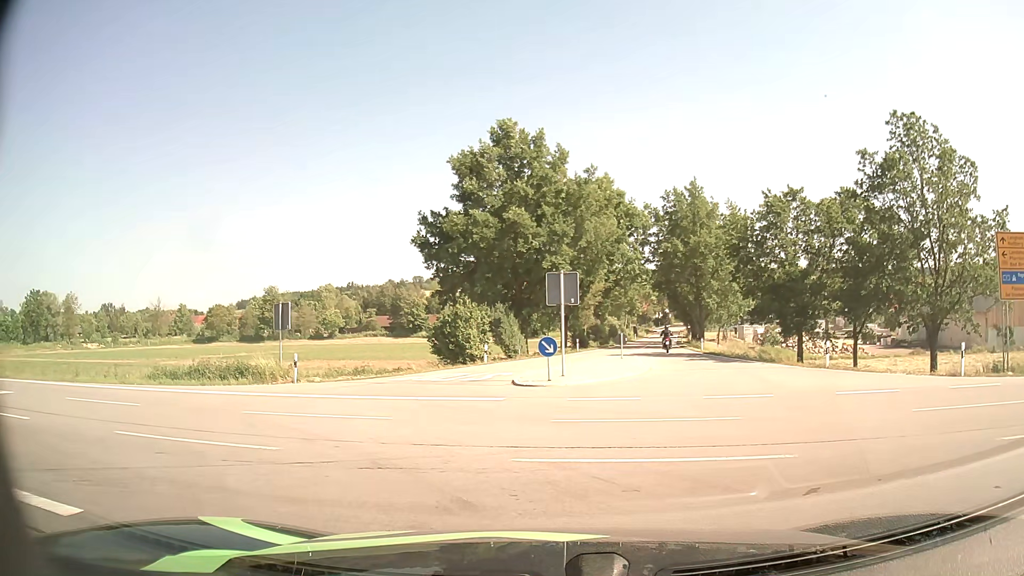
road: tertiary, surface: asphalt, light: Day
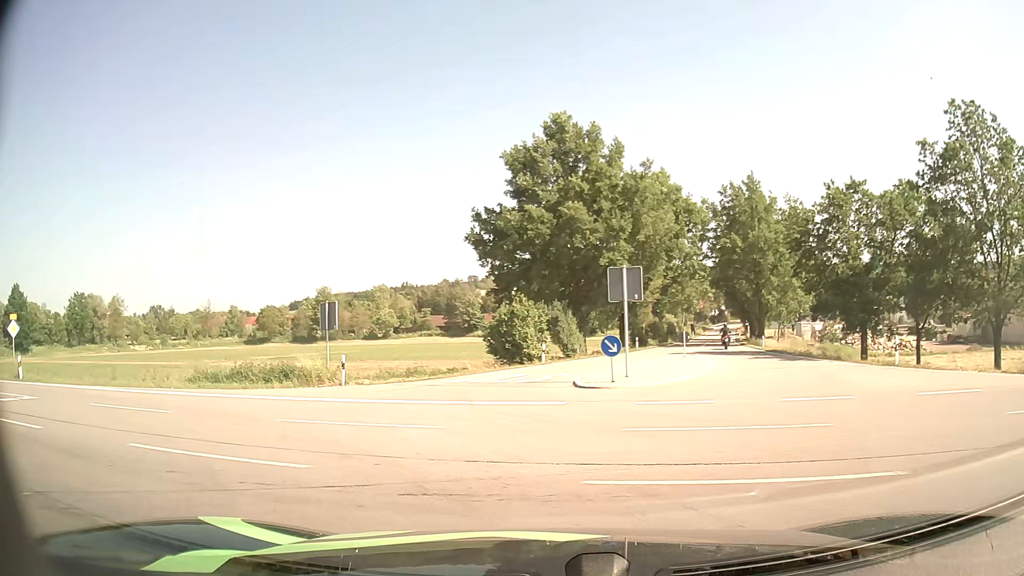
(0.0, +1.3) m; -3°
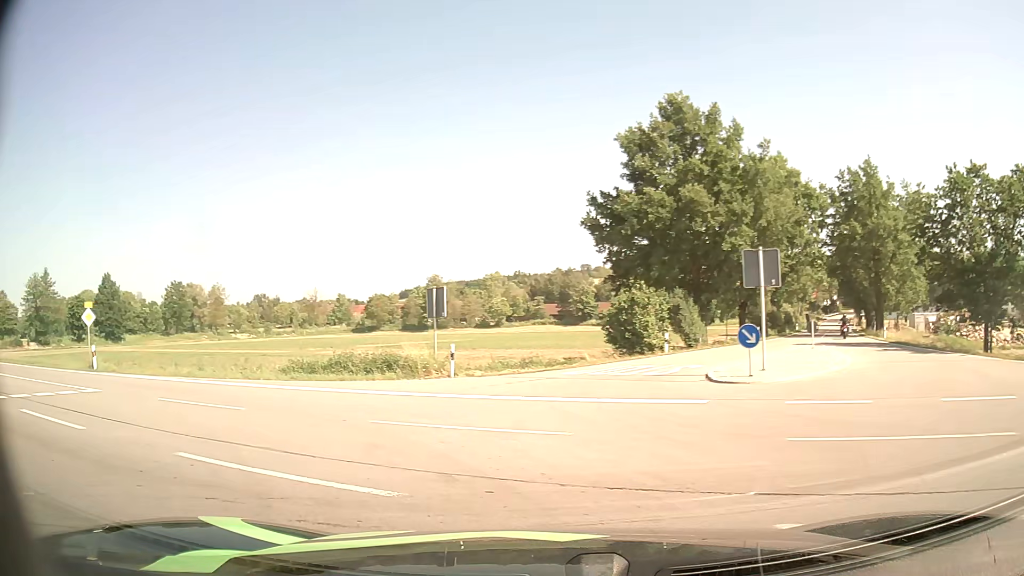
(-0.2, +2.0) m; -9°
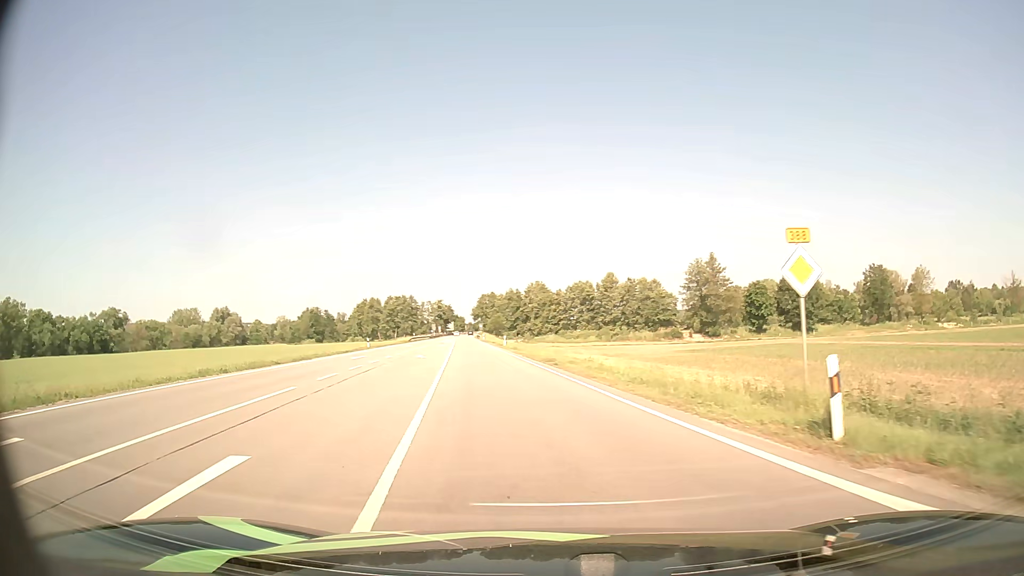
(-13.0, +17.0) m; -60°
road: primary
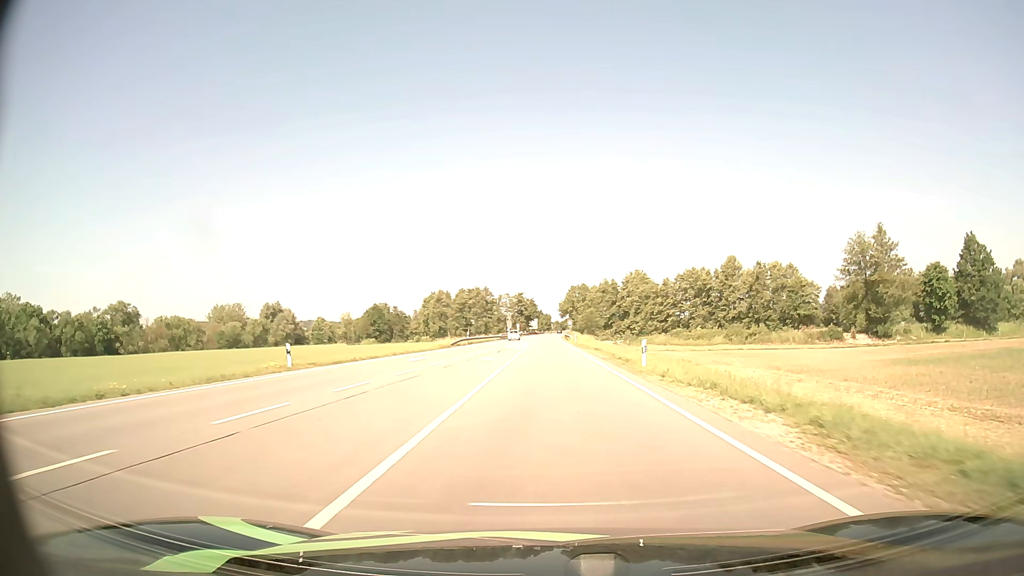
(-4.8, +41.8) m; -8°
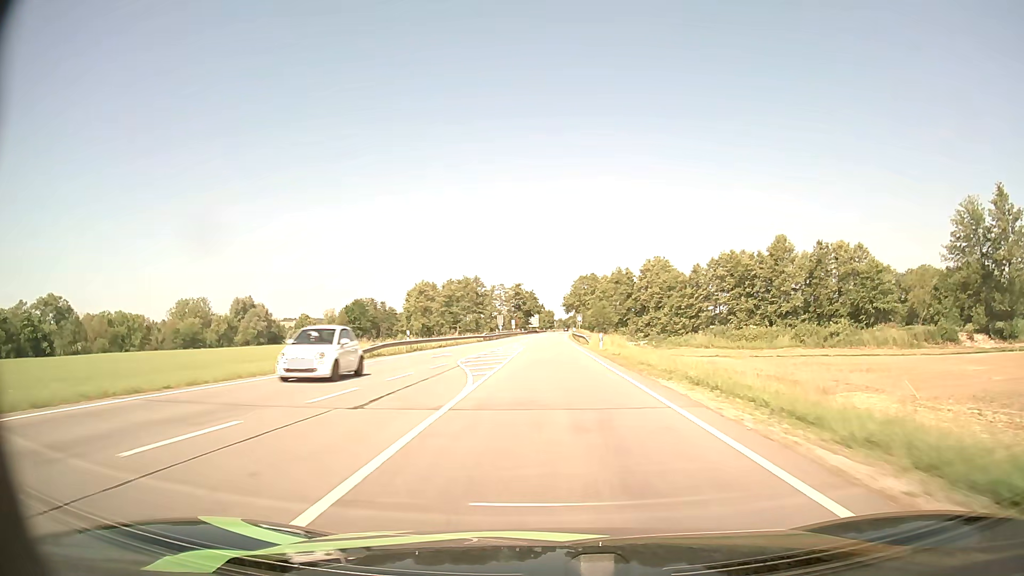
(-0.1, +33.8) m; 0°
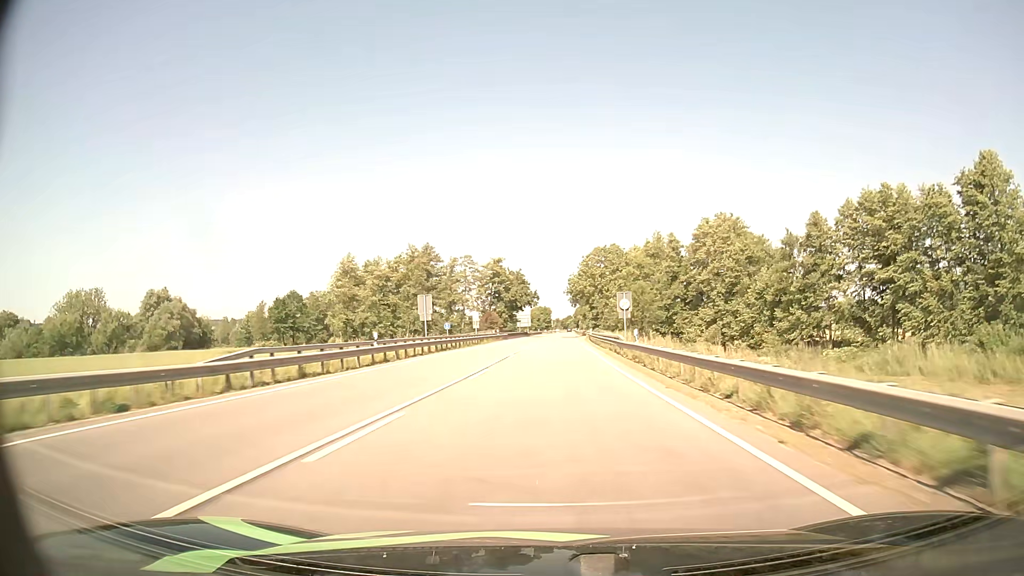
(-0.3, +66.8) m; 0°
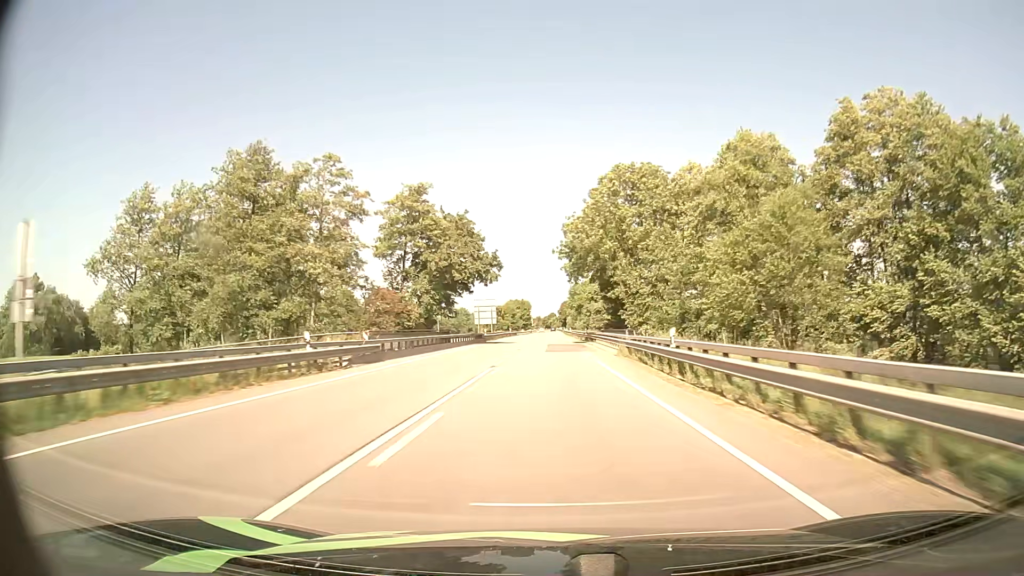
(+0.8, +59.6) m; +2°
(0, +10) (0, +20) (0, +30) (0, +40) (0, +50) (0, +60) (+1, +70) (+1, +80) (+1, +90) (+1, +100) m
